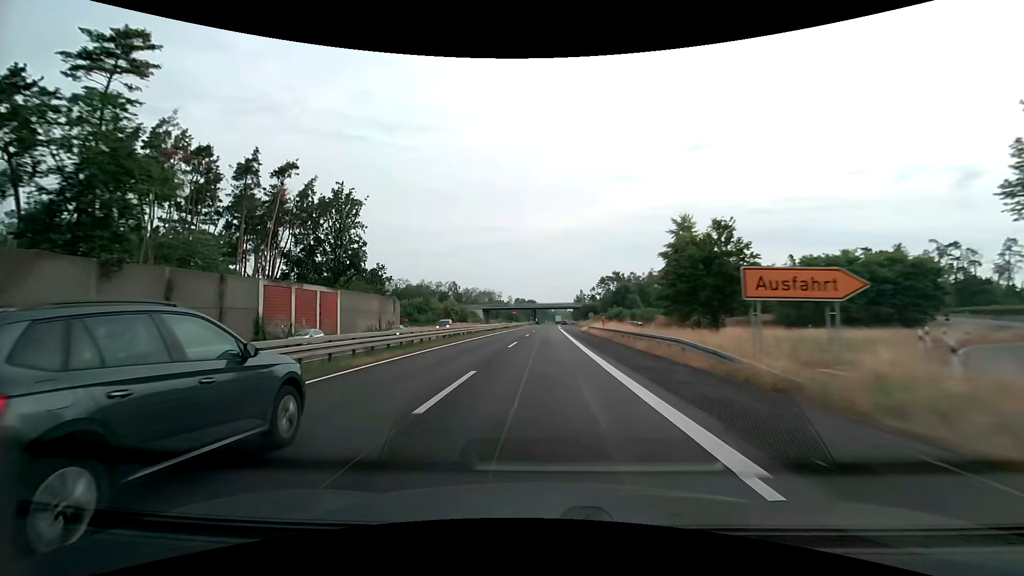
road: trunk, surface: asphalt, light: Day
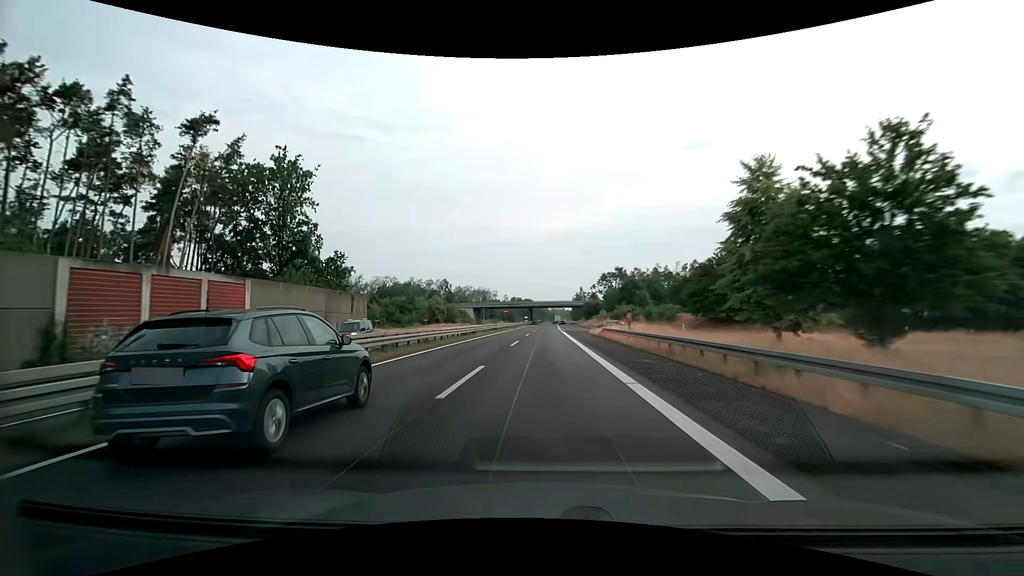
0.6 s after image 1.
(+0.1, +16.5) m; 0°
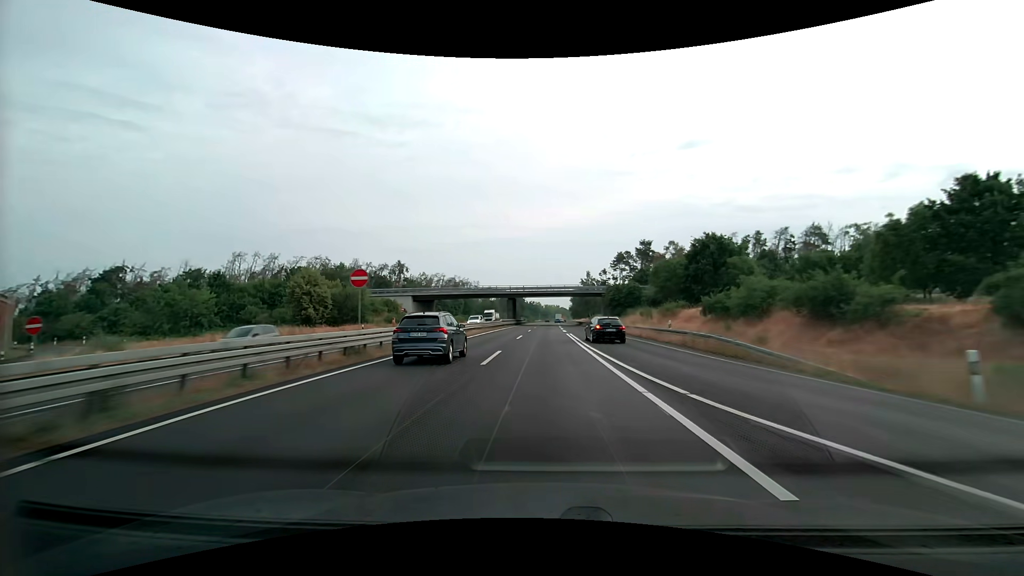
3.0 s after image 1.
(+0.5, +66.0) m; +1°
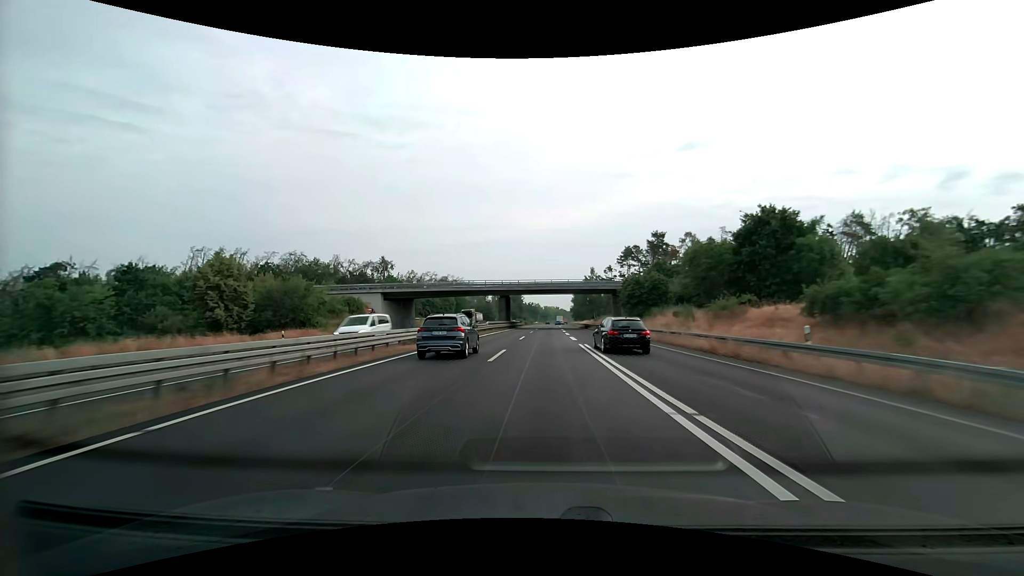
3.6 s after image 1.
(0.0, +16.5) m; 0°
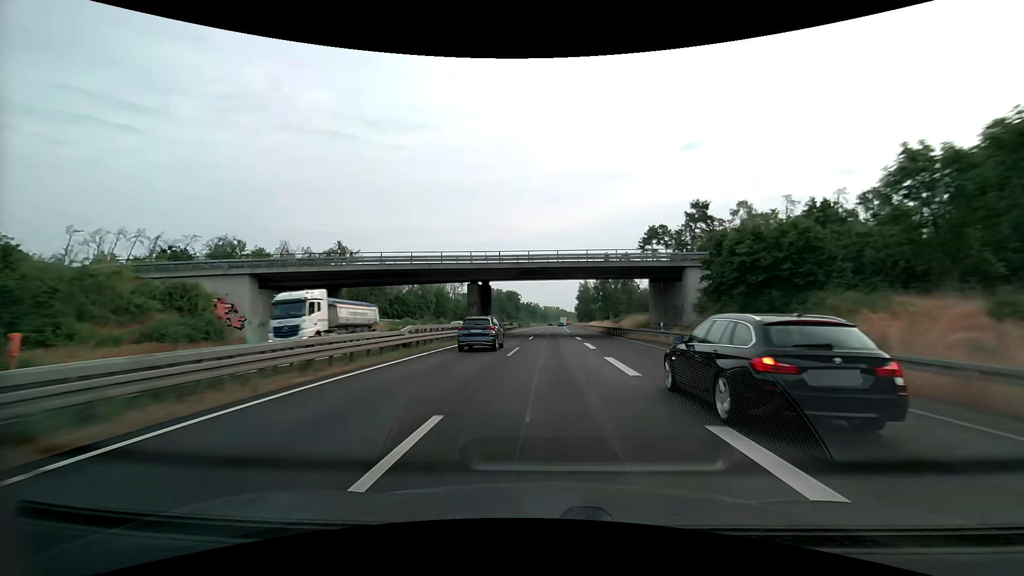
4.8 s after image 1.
(-0.1, +33.0) m; 0°
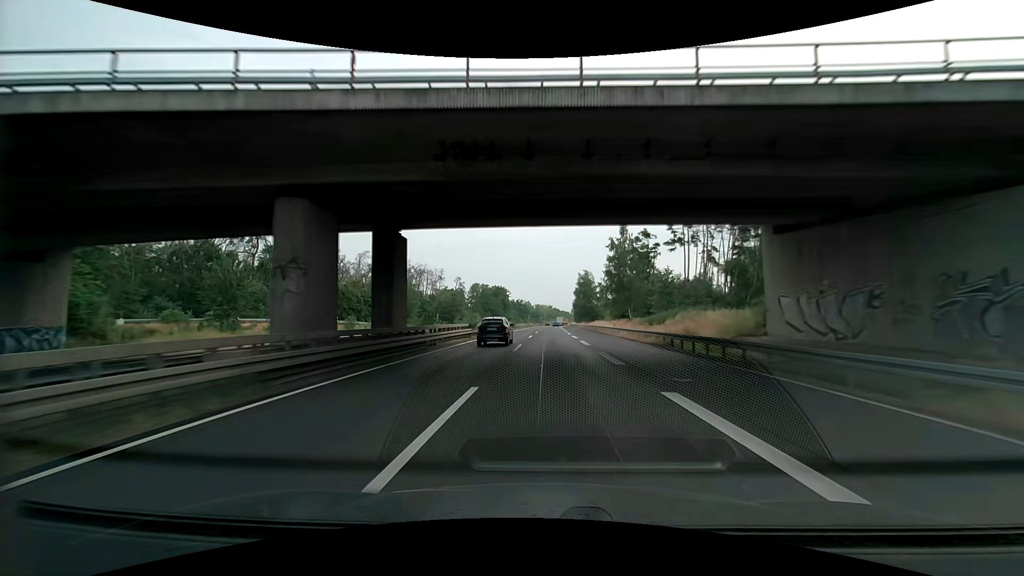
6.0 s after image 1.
(+0.3, +33.0) m; +1°
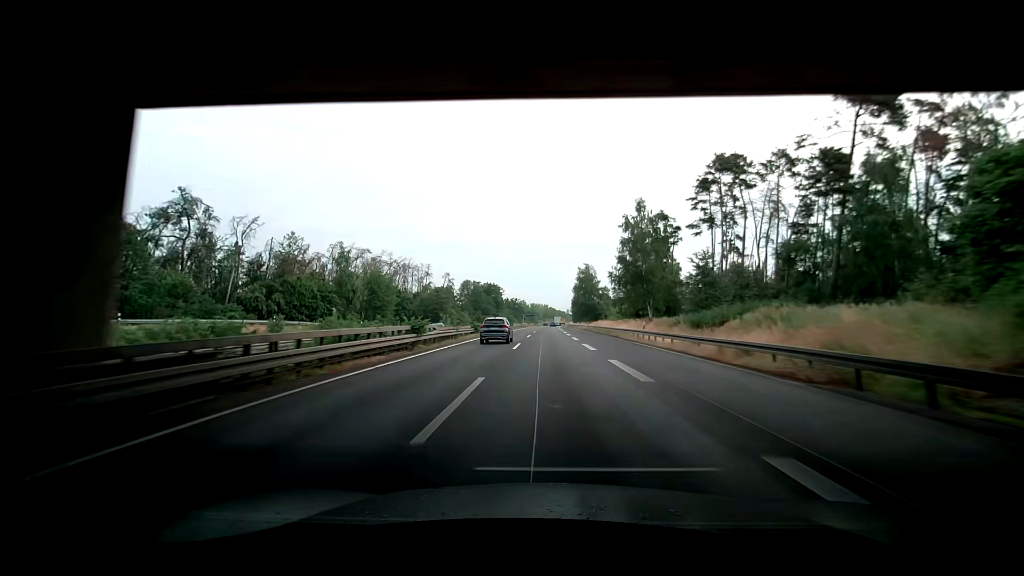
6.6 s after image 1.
(0.0, +16.5) m; 0°
